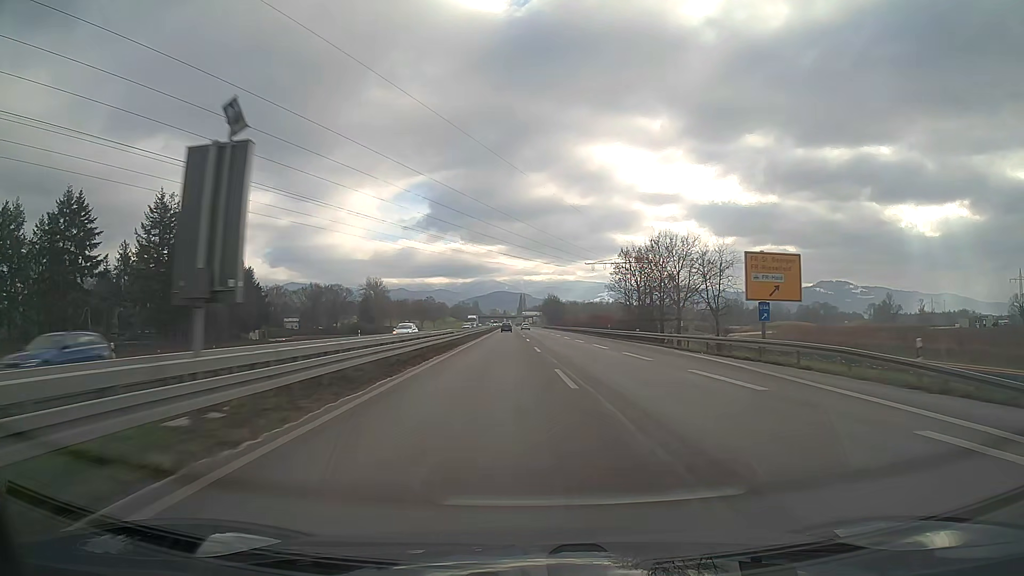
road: trunk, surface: asphalt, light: Day
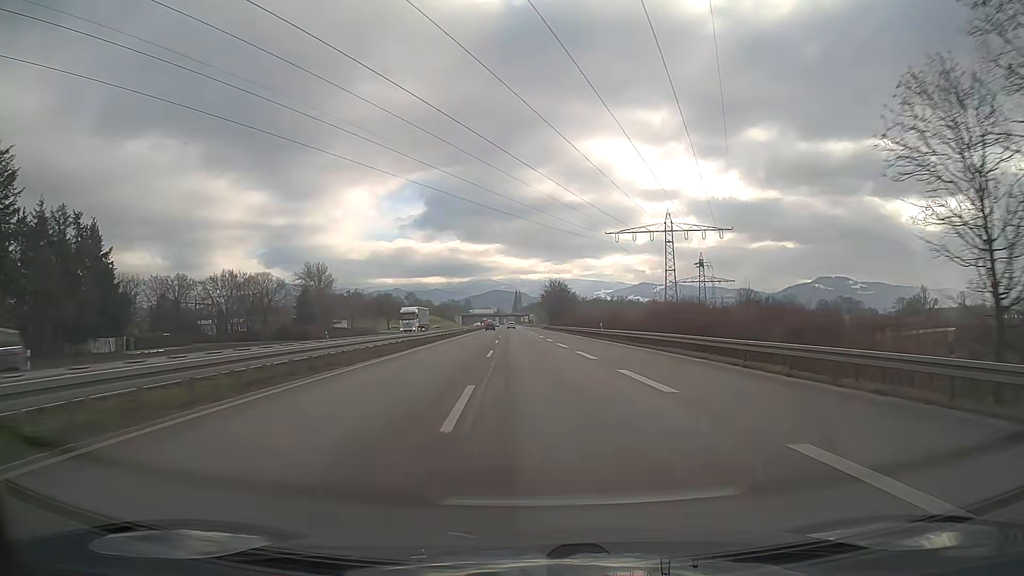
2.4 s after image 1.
(+0.4, +60.5) m; 0°
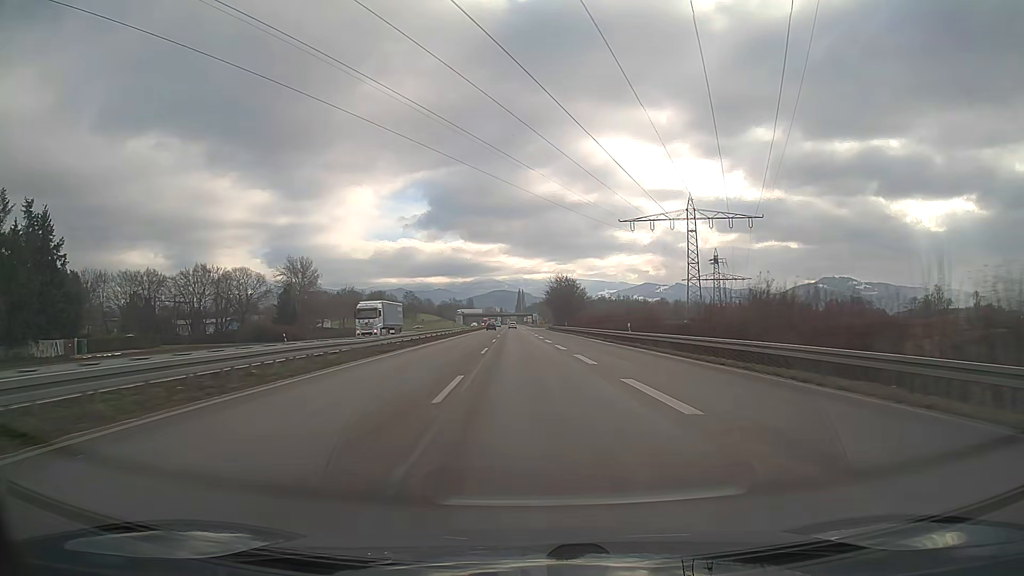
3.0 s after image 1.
(0.0, +15.2) m; 0°
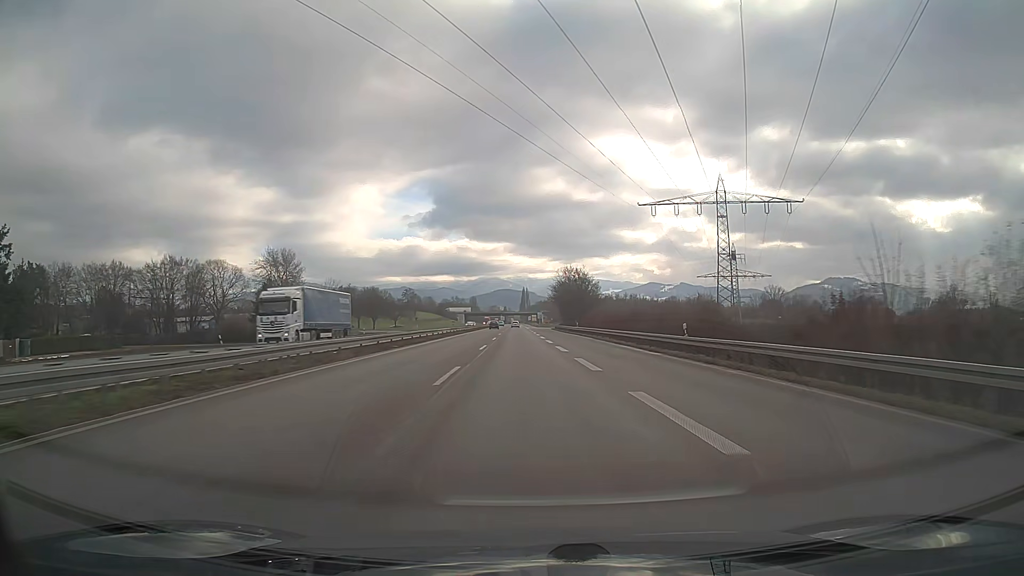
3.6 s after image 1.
(-0.1, +15.2) m; 0°
(0, +10) (0, +20) (0, +30) (0, +40) (-1, +50) (-1, +60) (-1, +70) (-1, +80) (-2, +90) (-2, +100) m
